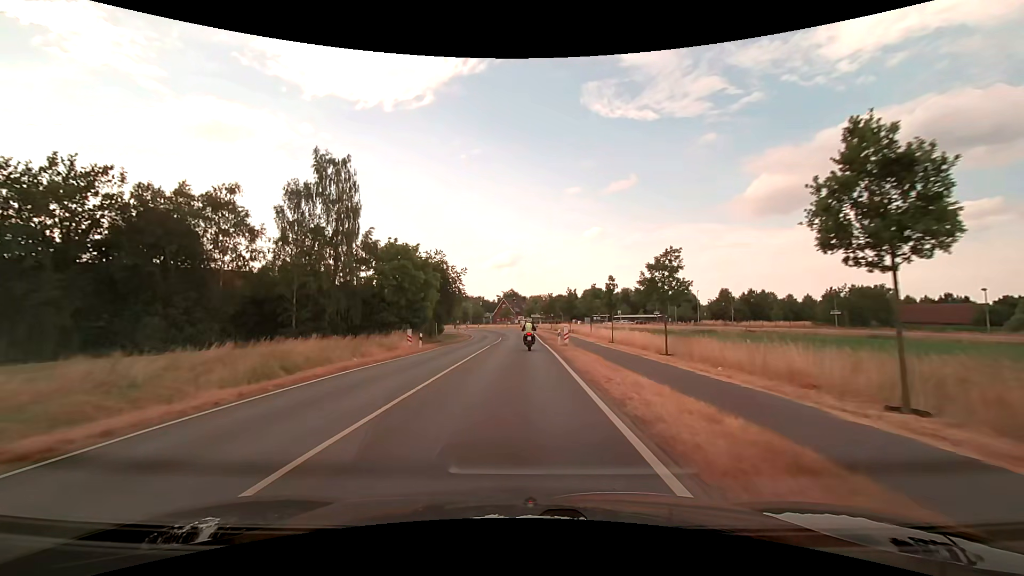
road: secondary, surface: asphalt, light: Day
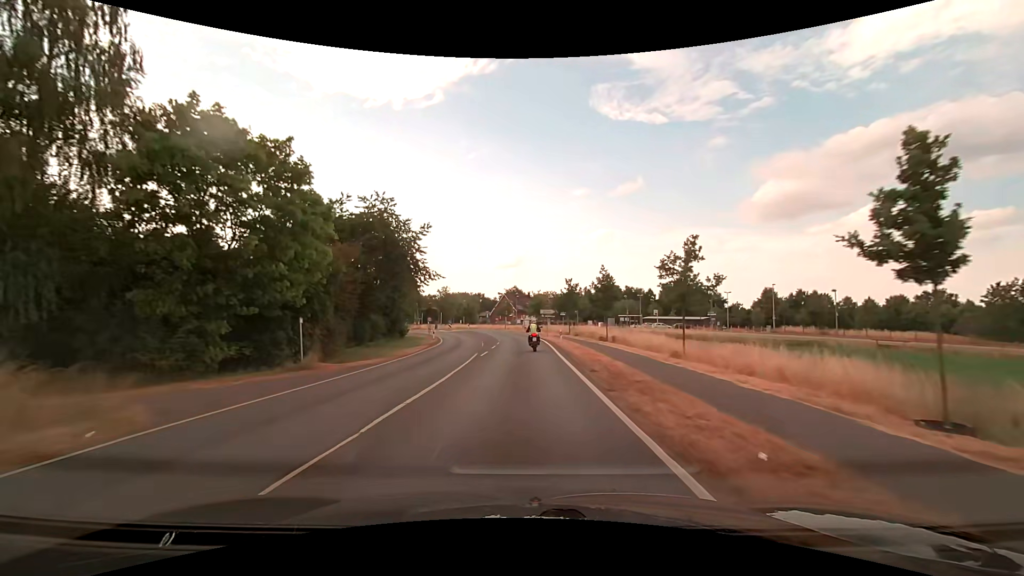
(-0.1, +31.0) m; -1°
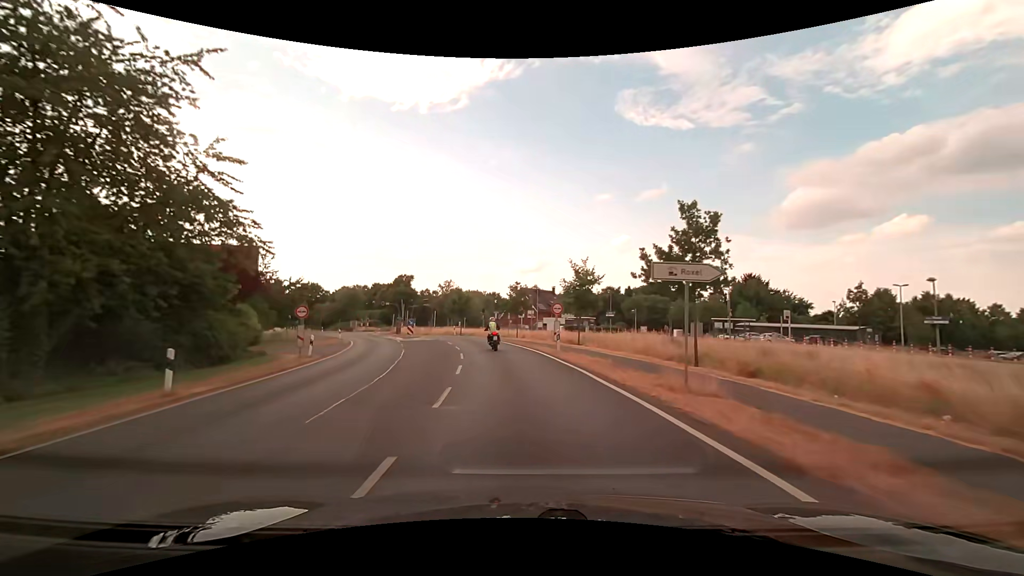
(-0.5, +39.9) m; -2°
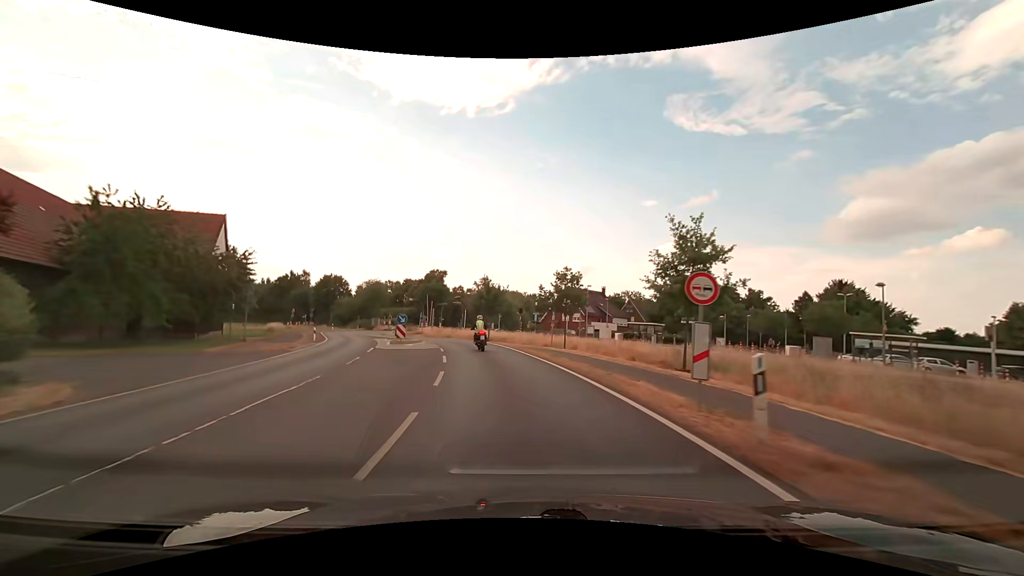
(-0.6, +16.0) m; -5°
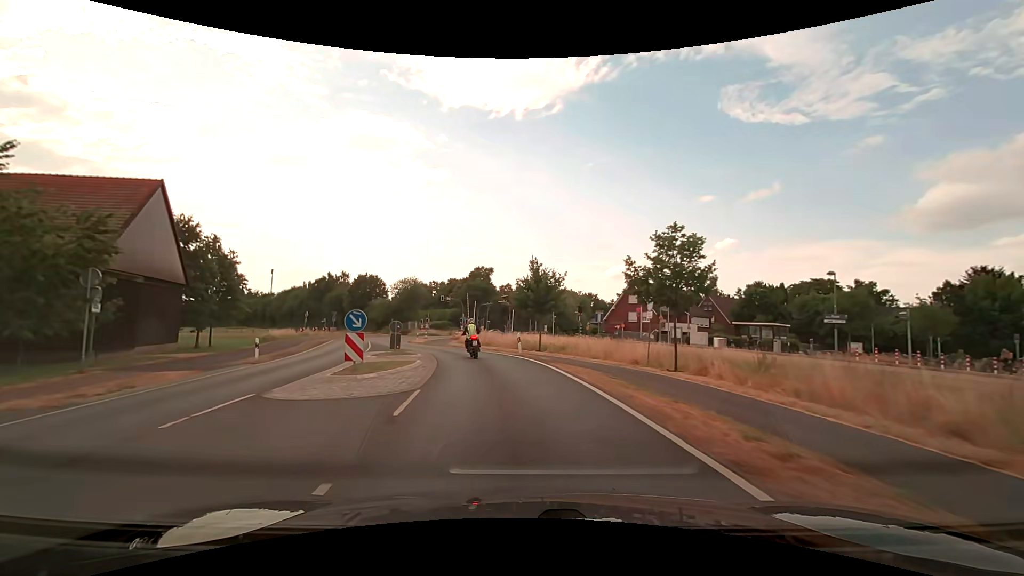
(-0.7, +15.1) m; -6°
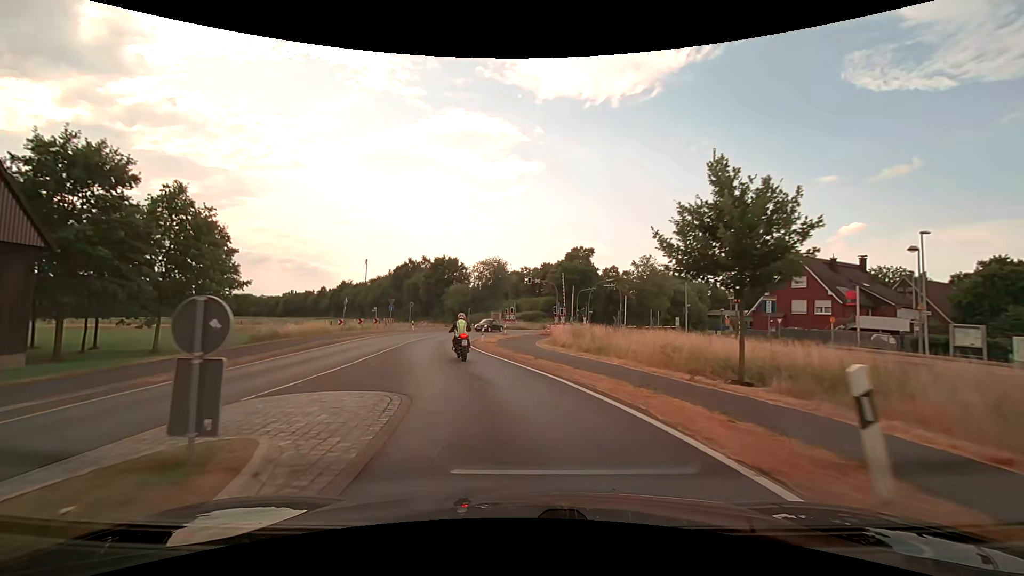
(-1.8, +19.9) m; -11°
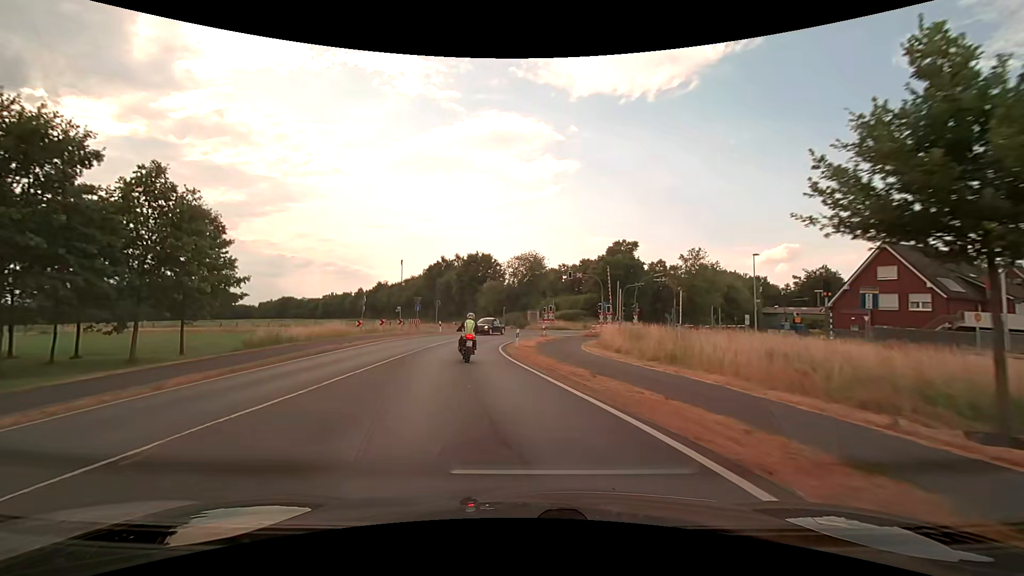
(-0.2, +6.0) m; -4°
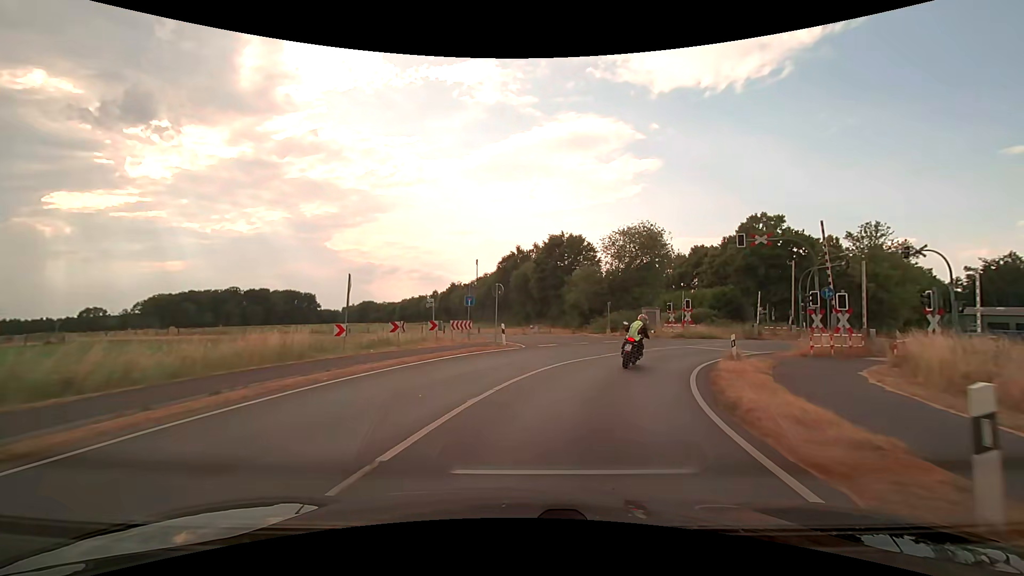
(-2.7, +22.2) m; -9°
(+1, +10) (+4, +19) (+10, +28) (+17, +34) (+26, +38) (+36, +41) (+46, +43) (+56, +45) (+65, +46) (+75, +48) m
